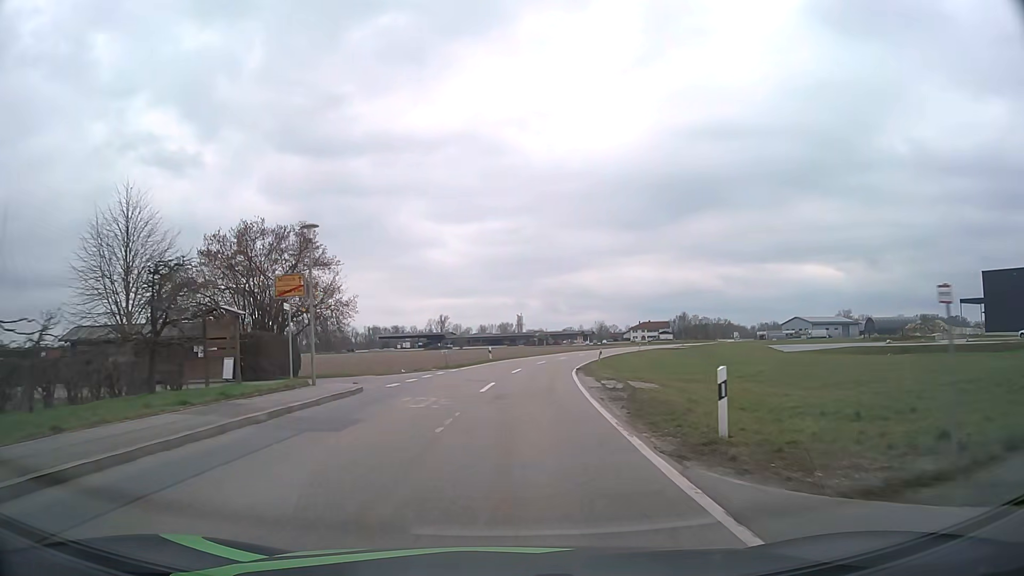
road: tertiary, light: Day
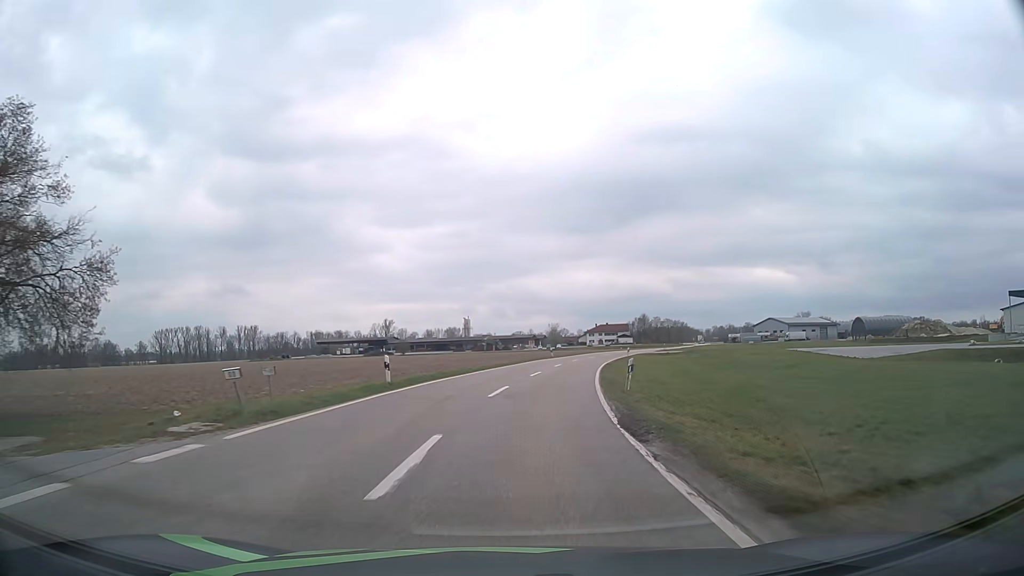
(+1.0, +25.5) m; +4°
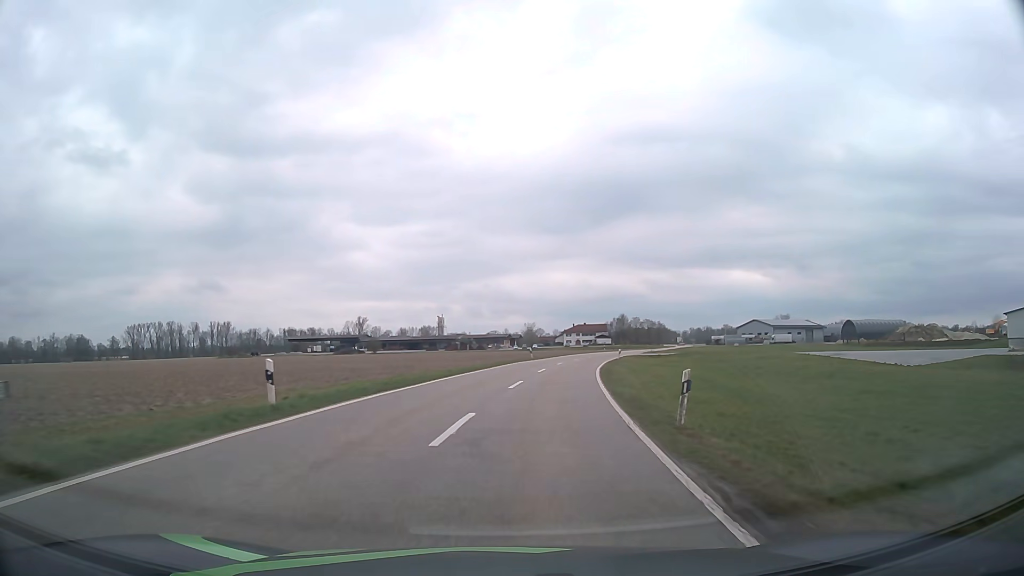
(+0.2, +8.9) m; +2°
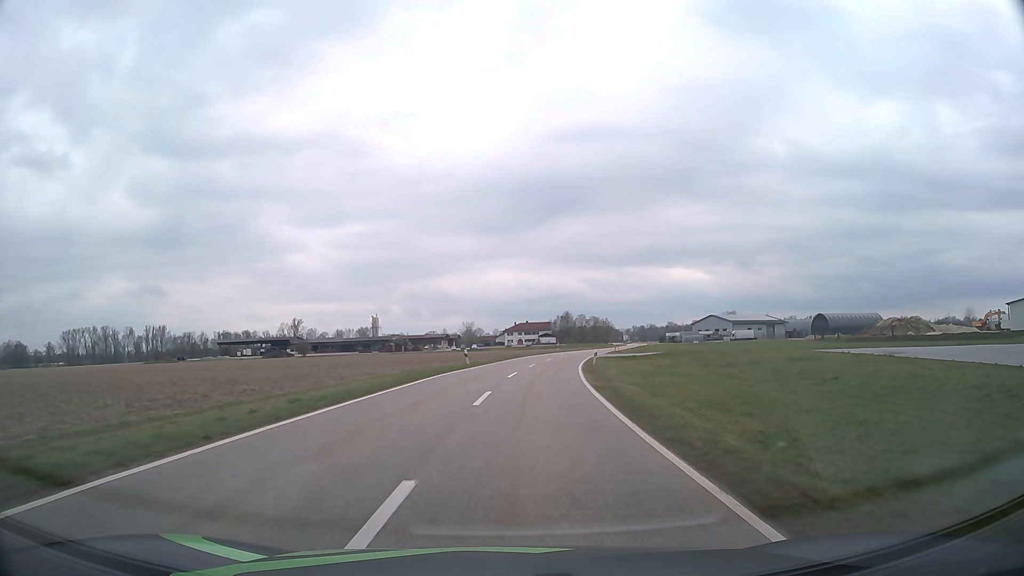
(+0.9, +18.5) m; +5°
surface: asphalt
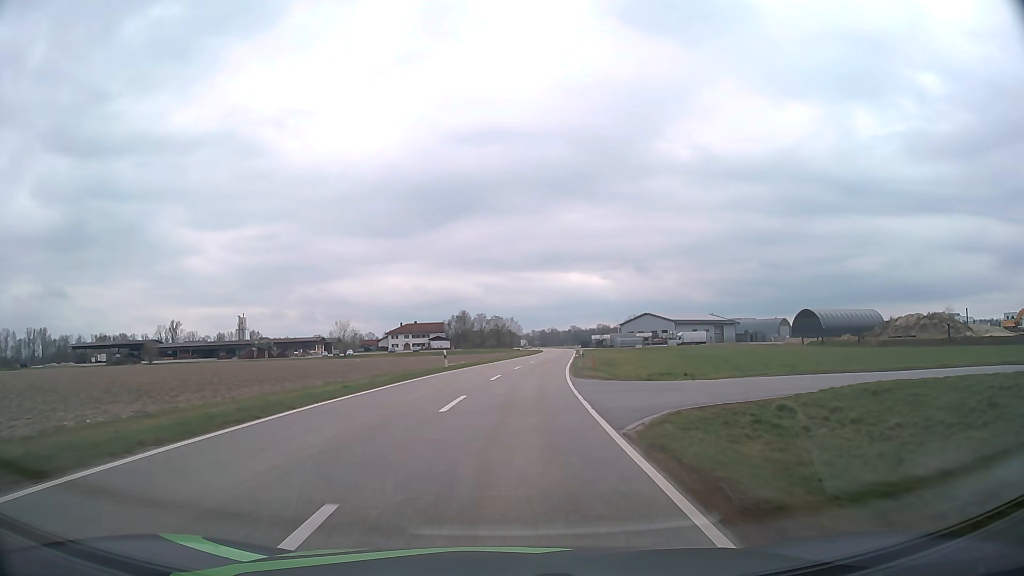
(+4.2, +50.0) m; +9°
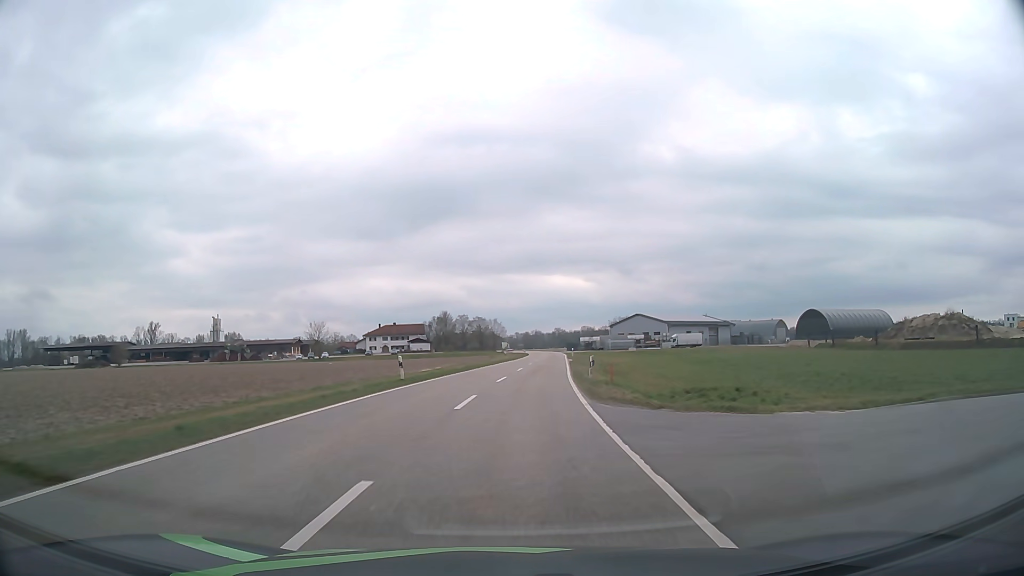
(+0.1, +10.6) m; +1°
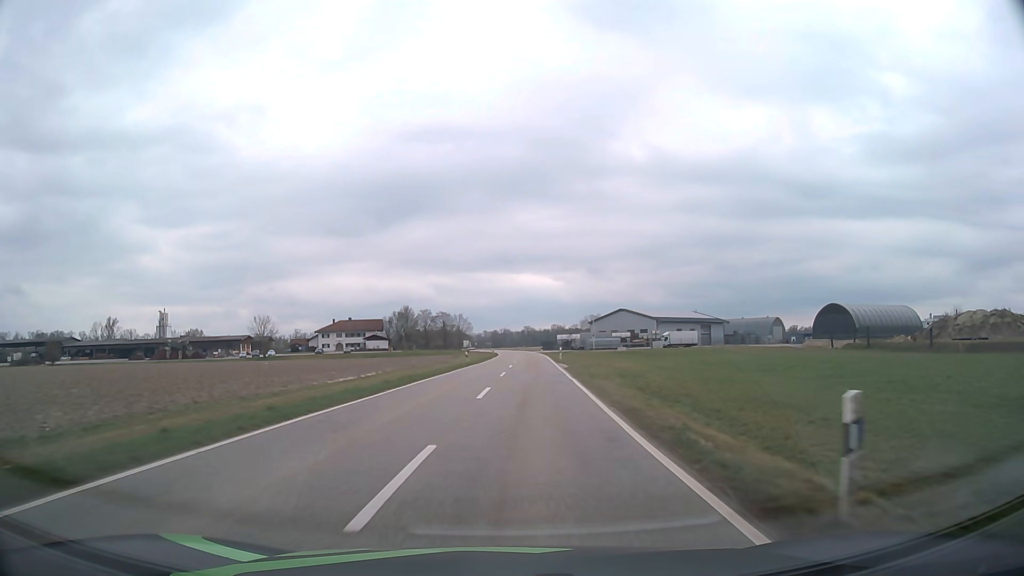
(+0.5, +21.8) m; +3°
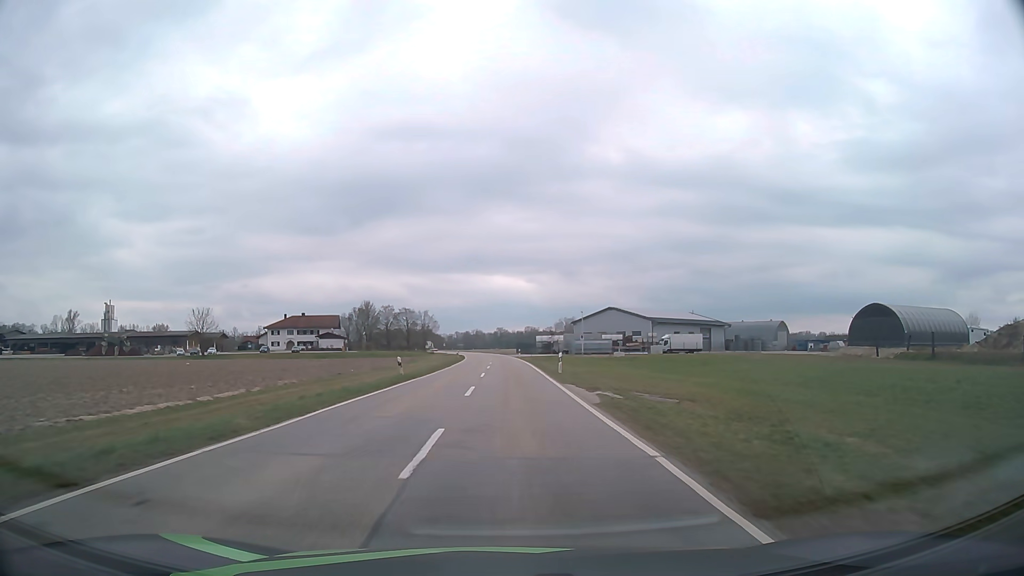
(+0.5, +22.5) m; +2°
(0, +10) (0, +20) (0, +30) (0, +40) (0, +50) (0, +60) (0, +70) (-1, +80) (-1, +90) (-2, +100) m
